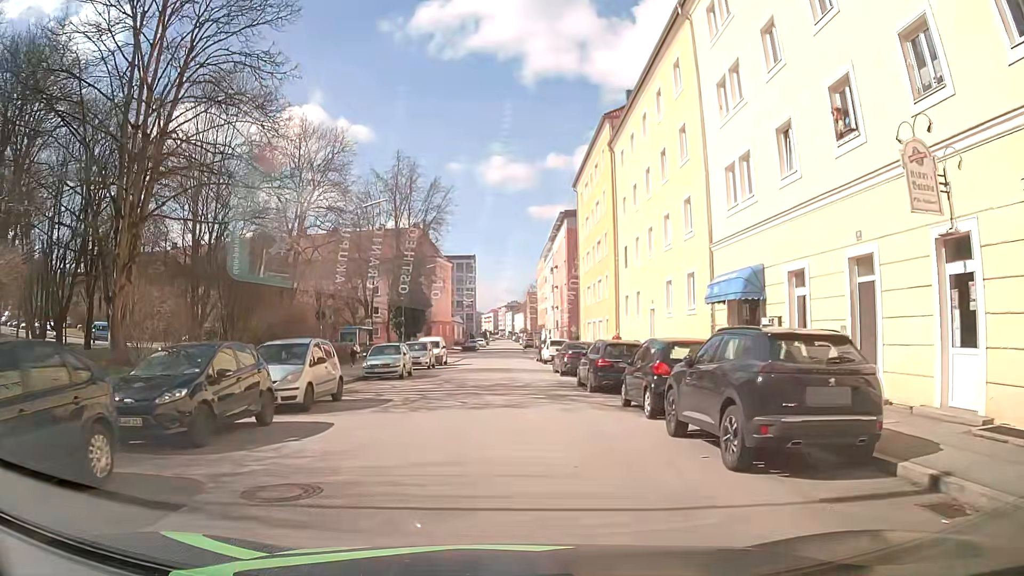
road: tertiary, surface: asphalt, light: Day
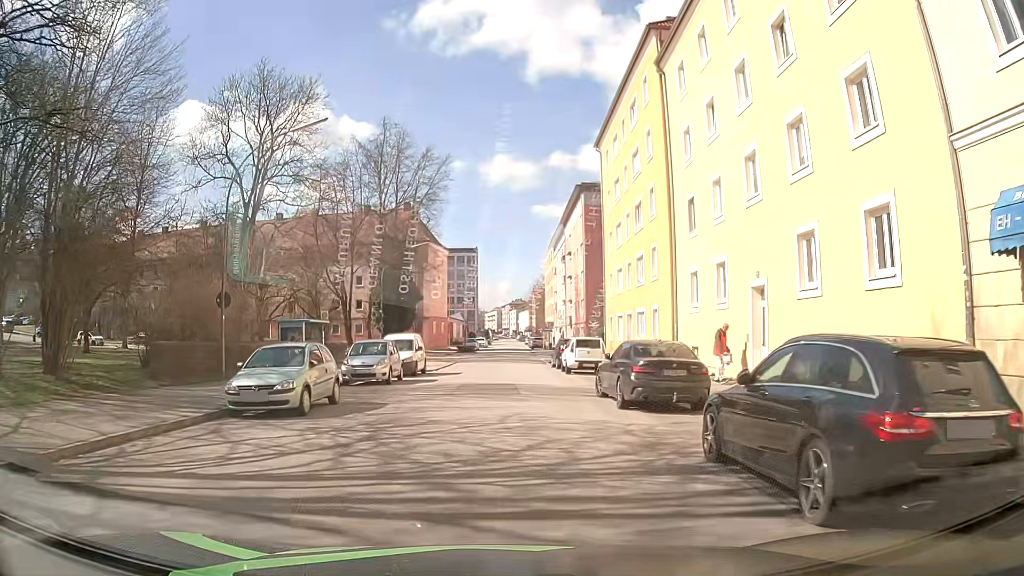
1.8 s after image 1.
(+0.2, +13.6) m; +1°
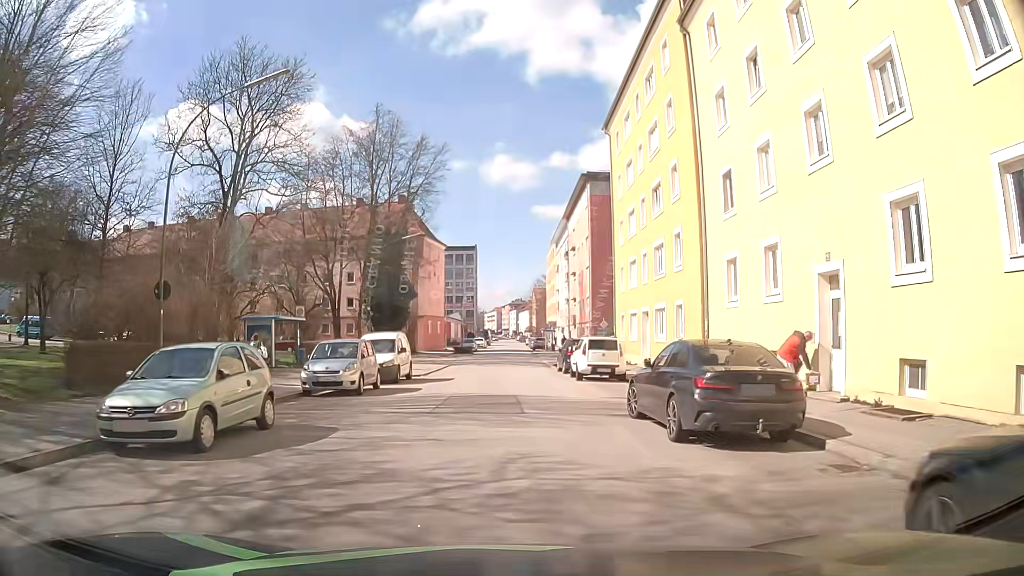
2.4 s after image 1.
(0.0, +4.6) m; +1°
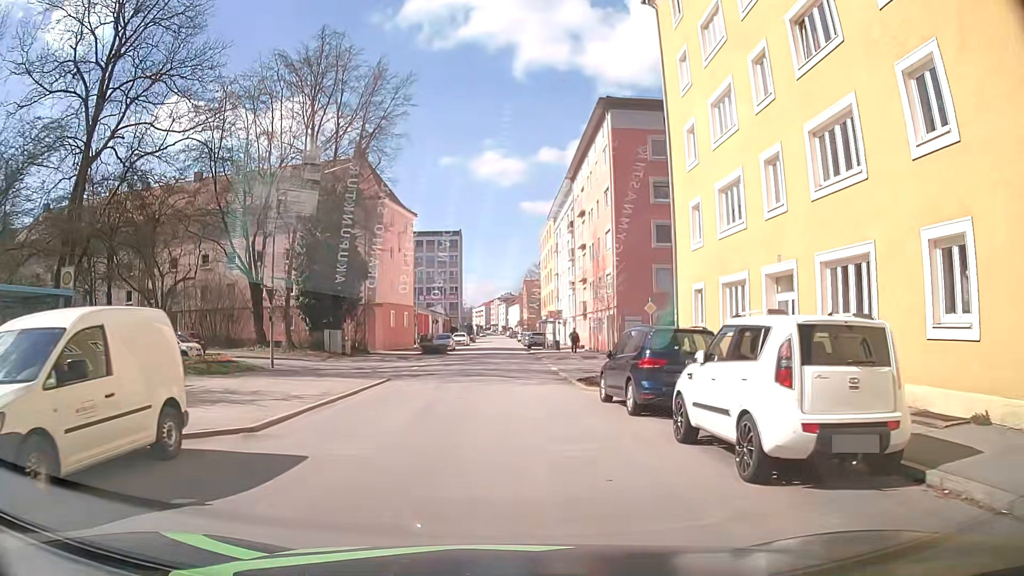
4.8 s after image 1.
(-0.3, +18.6) m; -1°
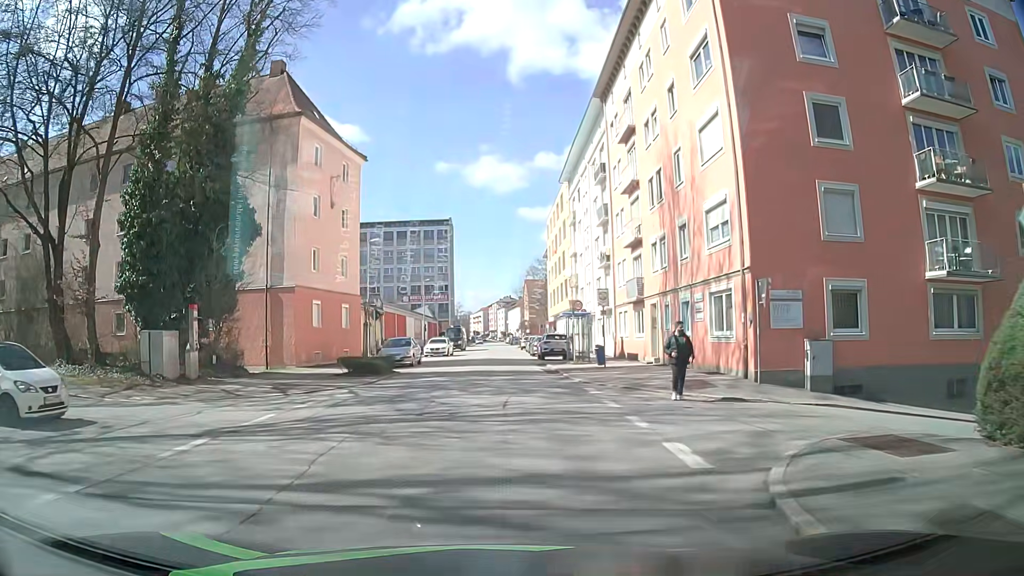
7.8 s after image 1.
(+0.4, +23.2) m; +1°
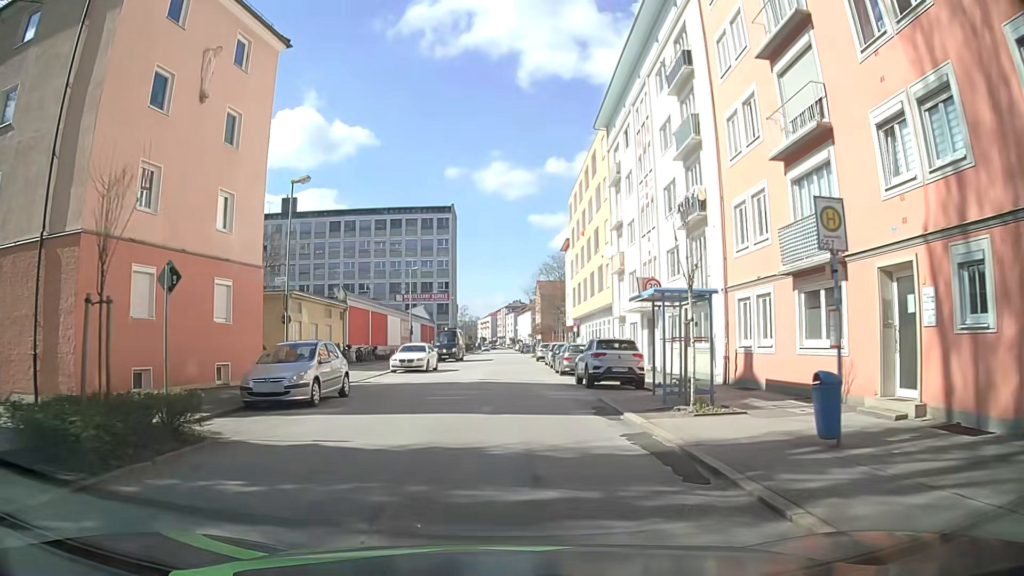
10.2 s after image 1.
(-0.1, +18.6) m; 0°
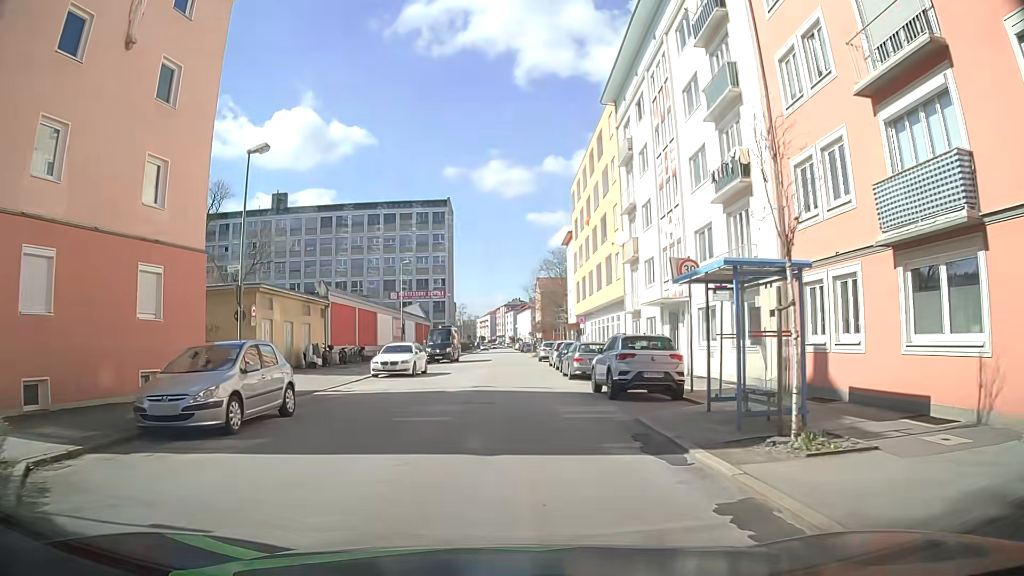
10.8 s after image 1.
(0.0, +4.7) m; -1°
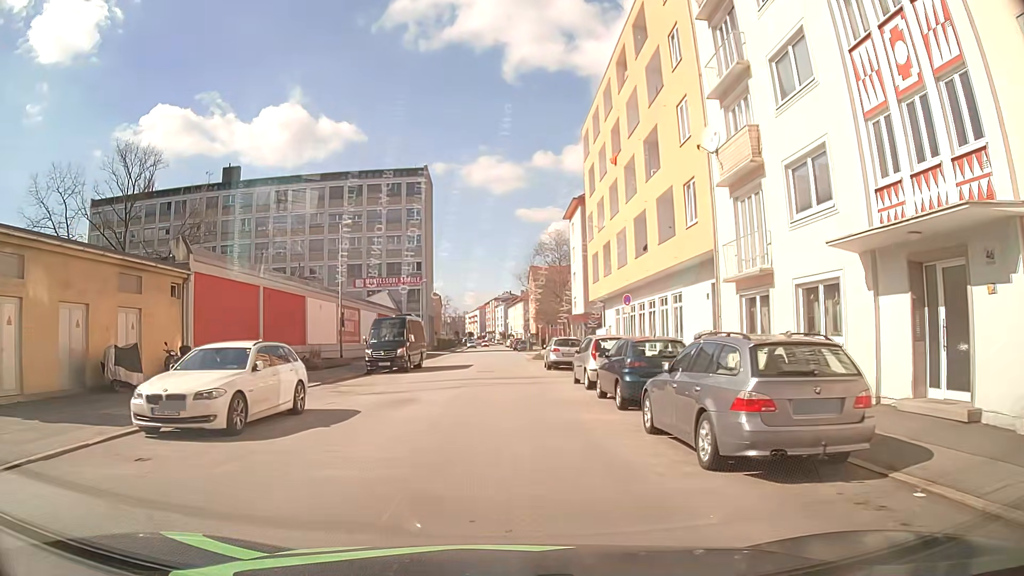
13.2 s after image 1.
(+0.1, +18.6) m; +2°
(0, +10) (0, +20) (0, +30) (-1, +40) (-1, +50) (-1, +60) (-2, +70) (-2, +80) (-3, +90) (-3, +100) m
